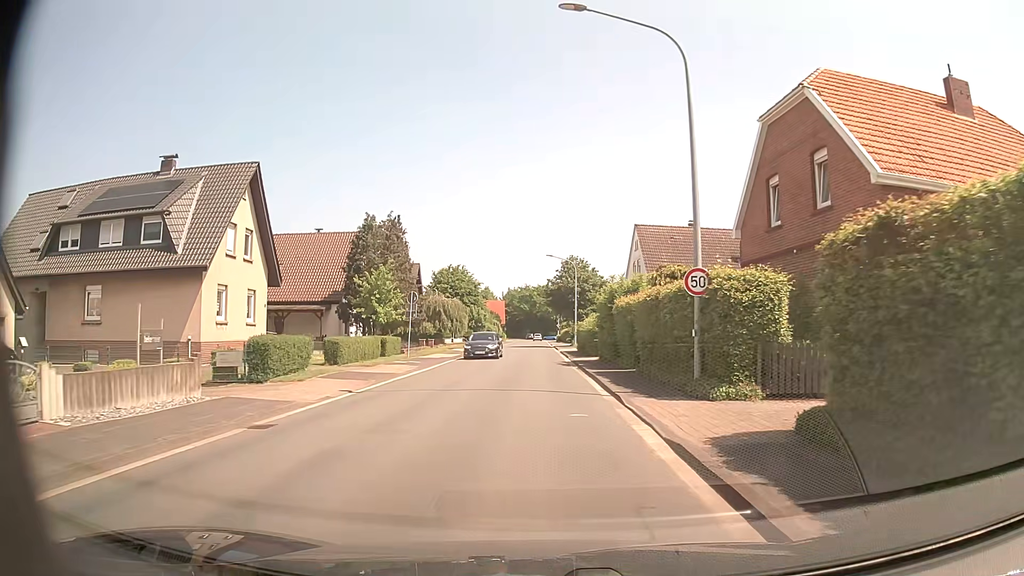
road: tertiary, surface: asphalt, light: Day
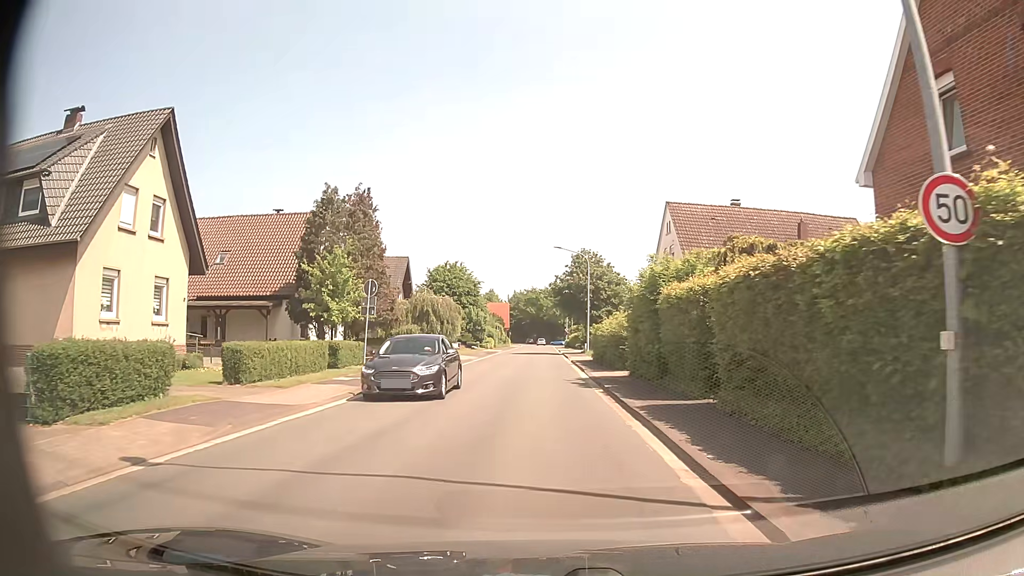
(-0.1, +9.4) m; 0°
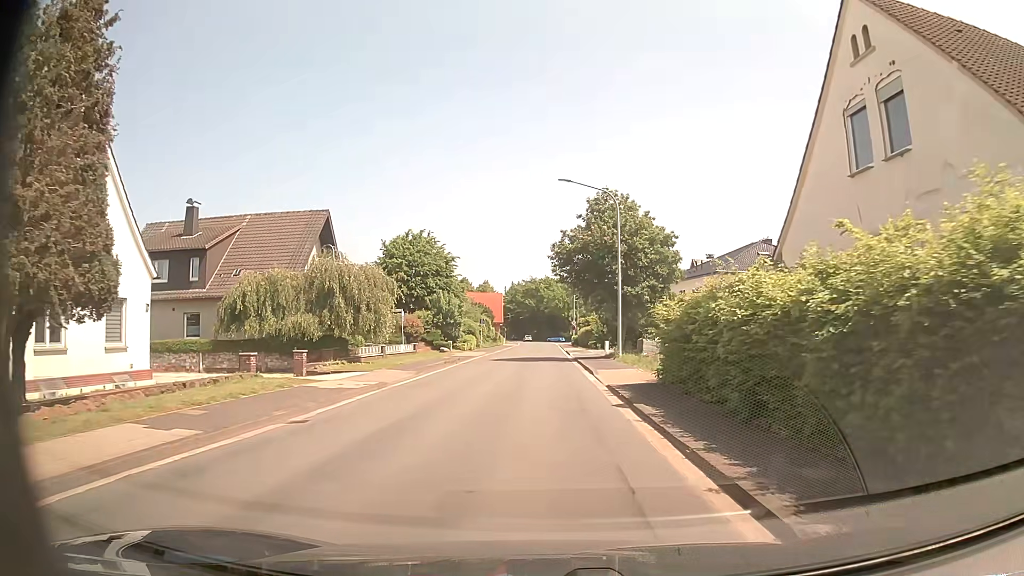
(-0.4, +23.4) m; -1°
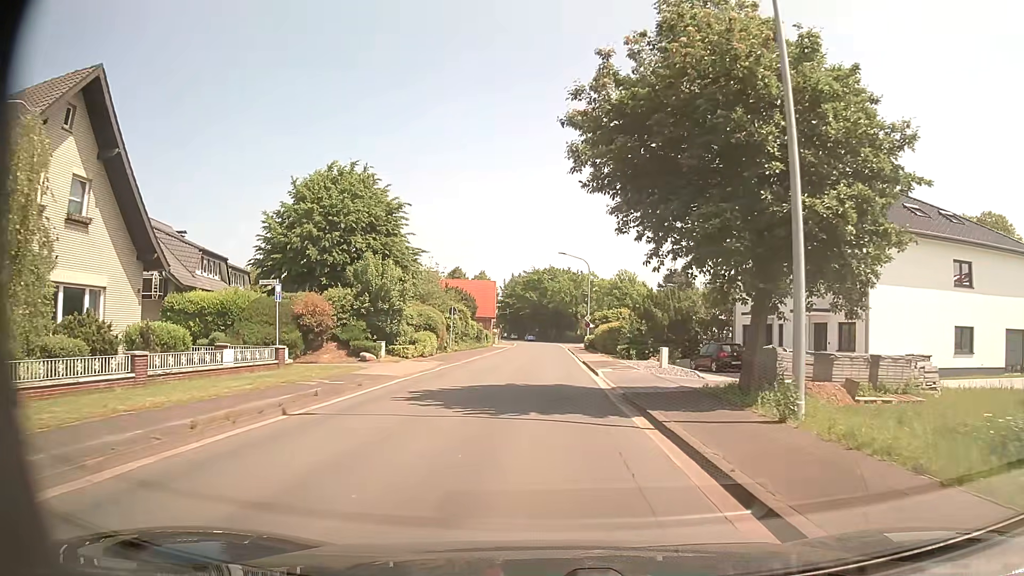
(-0.1, +23.4) m; -1°
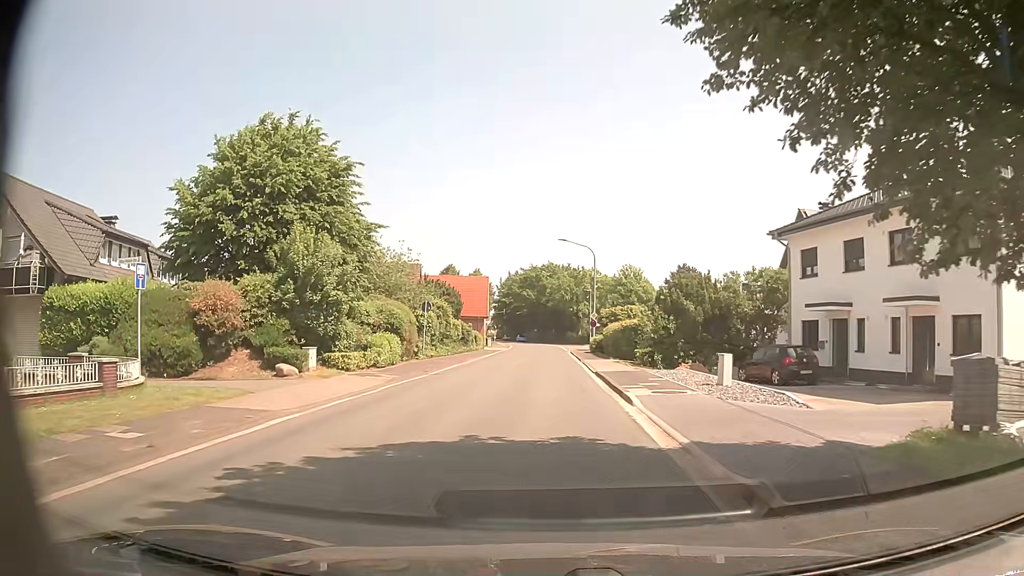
(+0.1, +9.3) m; +1°
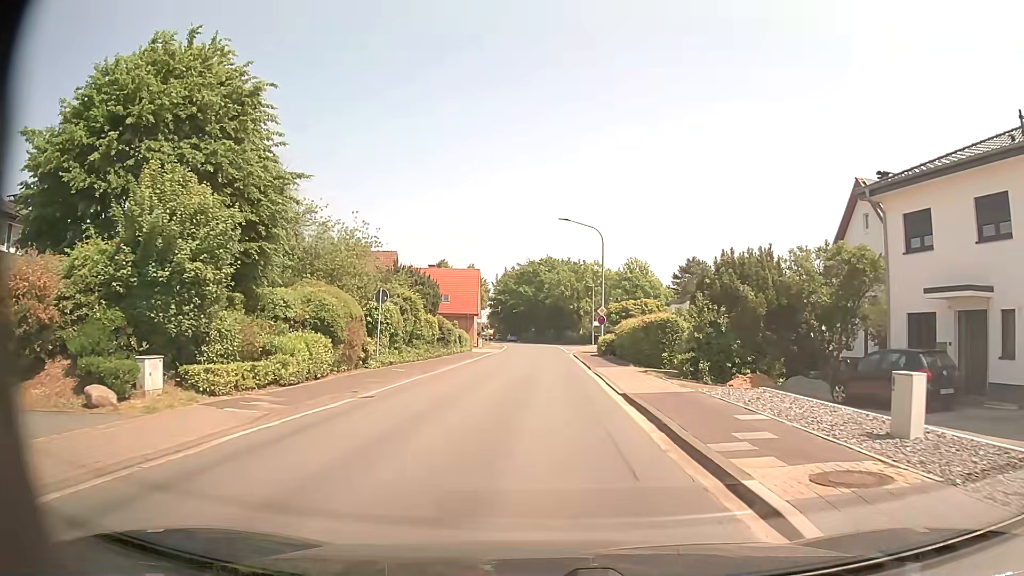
(0.0, +9.3) m; 0°
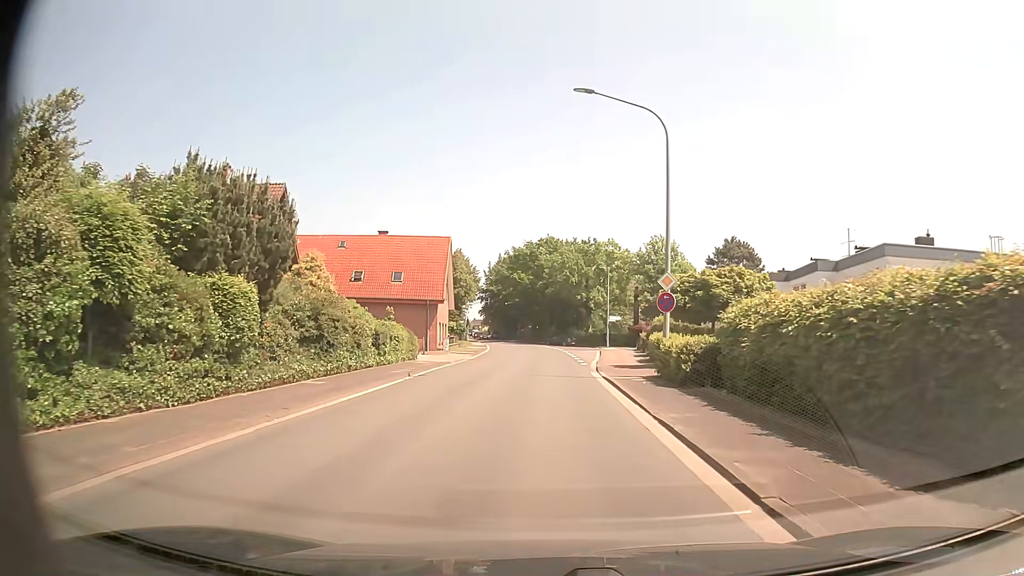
(-0.1, +23.8) m; 0°
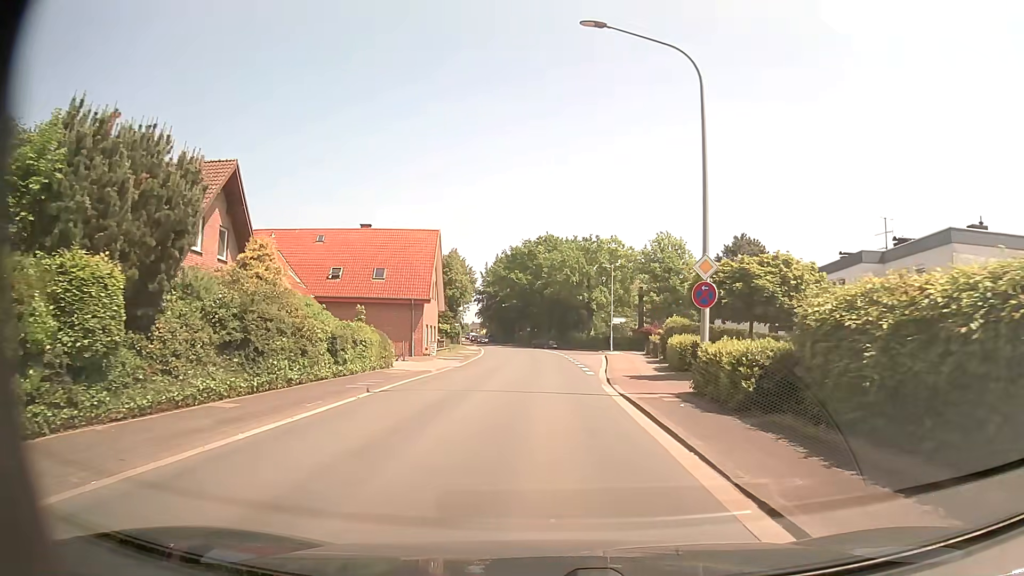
(0.0, +5.1) m; -1°
(0, +10) (0, +20) (0, +30) (0, +40) (0, +50) (-1, +60) (-2, +70) (-3, +80) (-4, +90) (-5, +100) m
